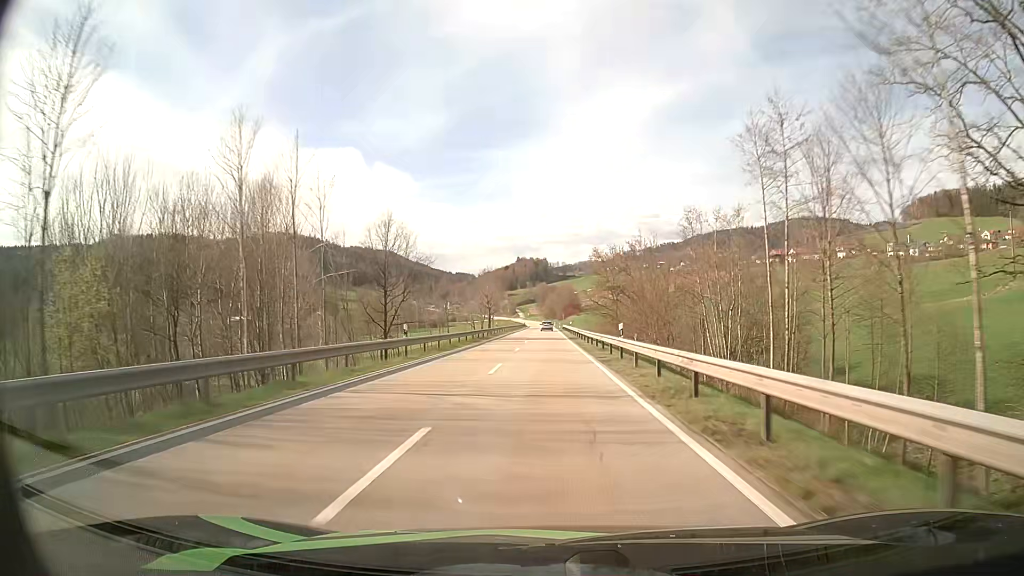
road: secondary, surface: asphalt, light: Day
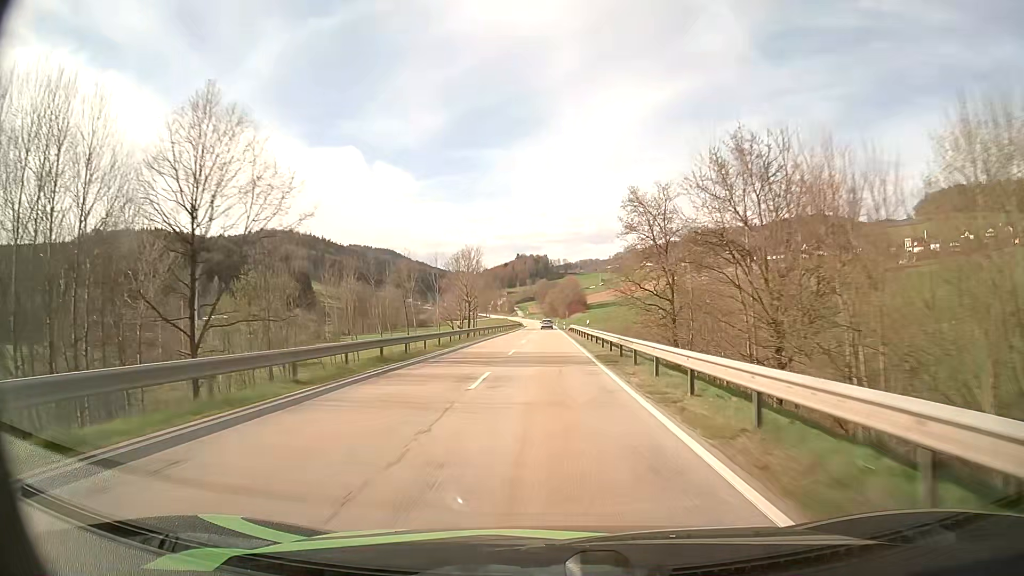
(0.0, +31.9) m; 0°
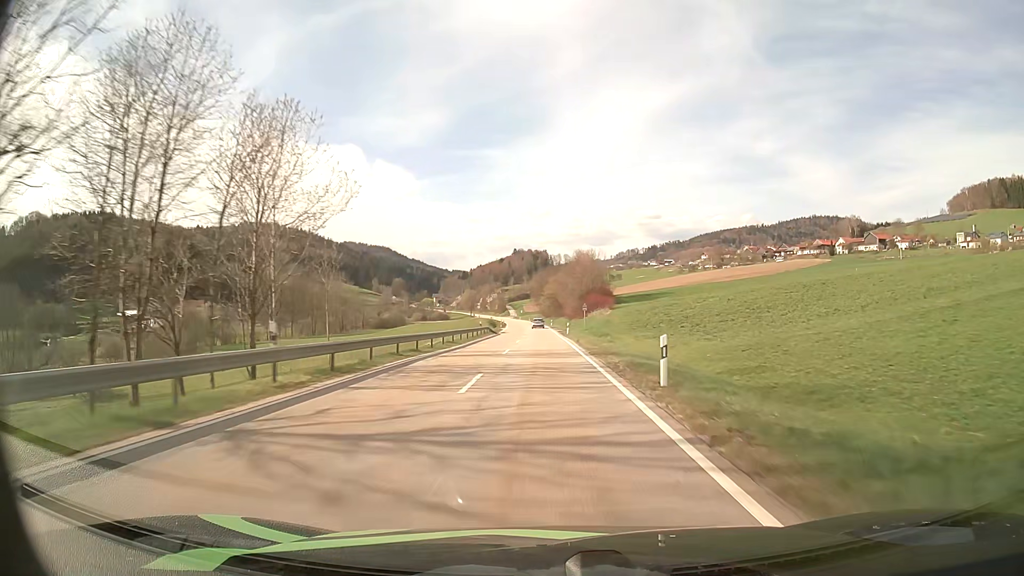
(0.0, +81.5) m; 0°
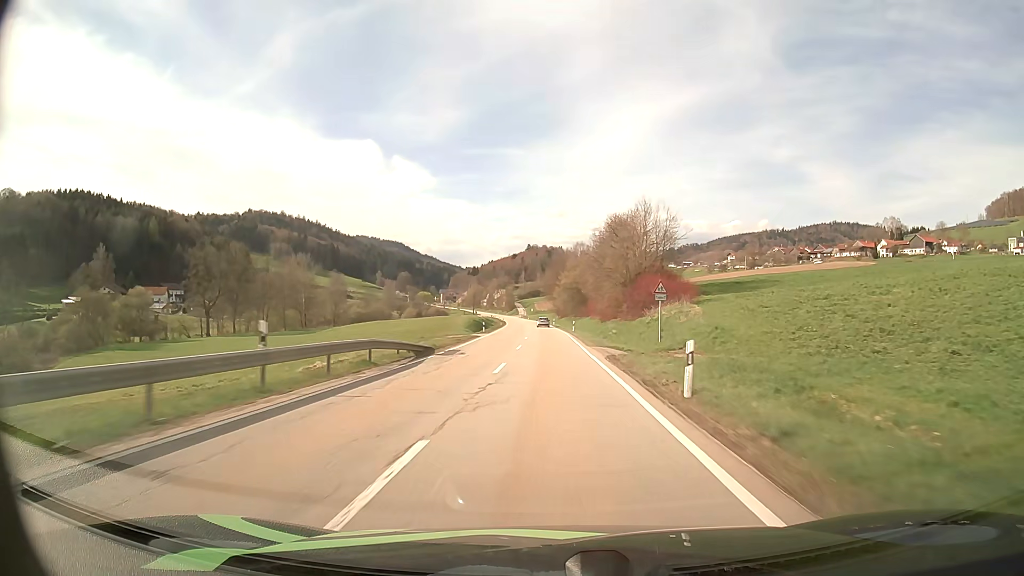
(-0.5, +49.4) m; -1°
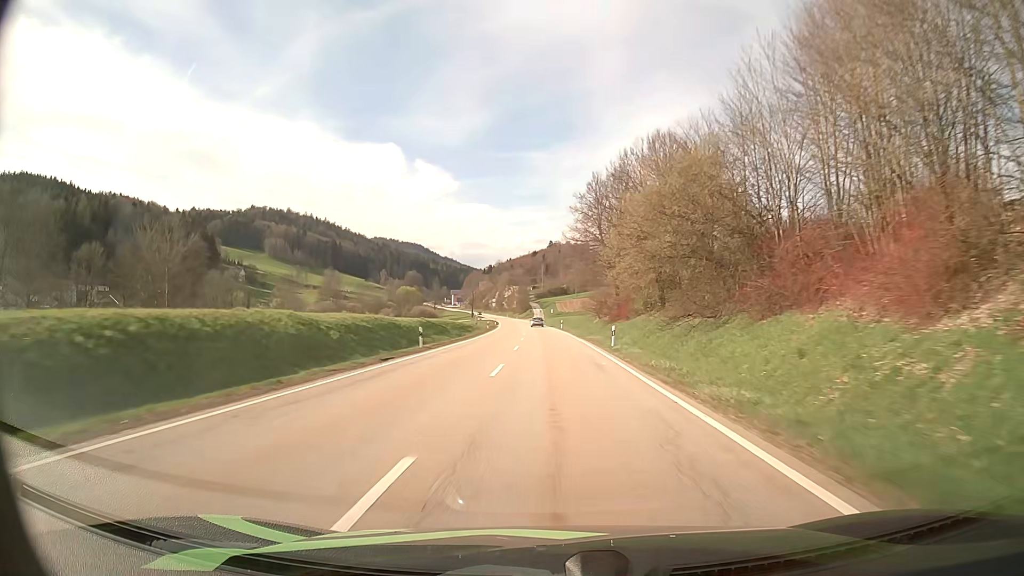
(-0.9, +82.2) m; -2°
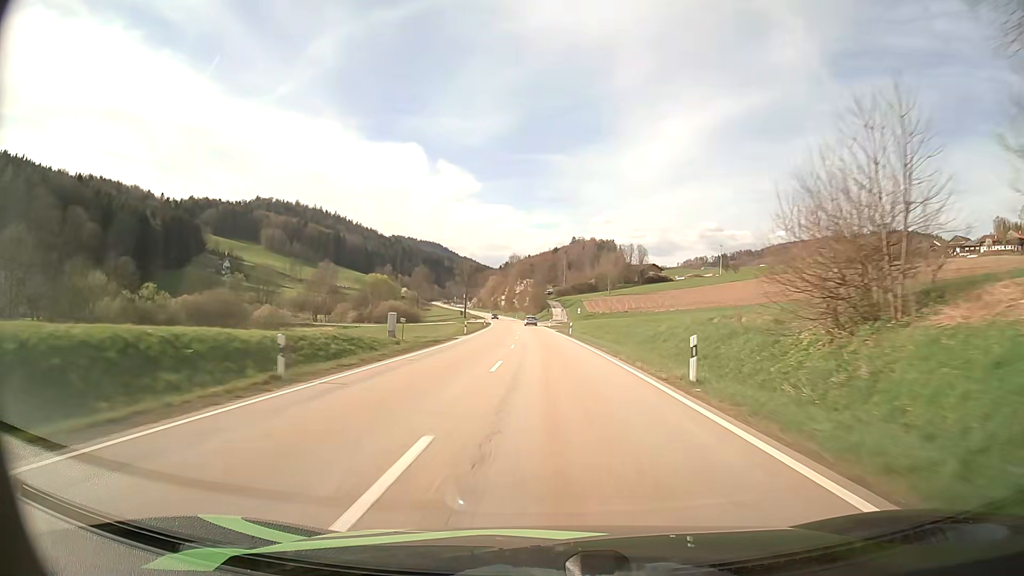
(-1.1, +66.0) m; -2°
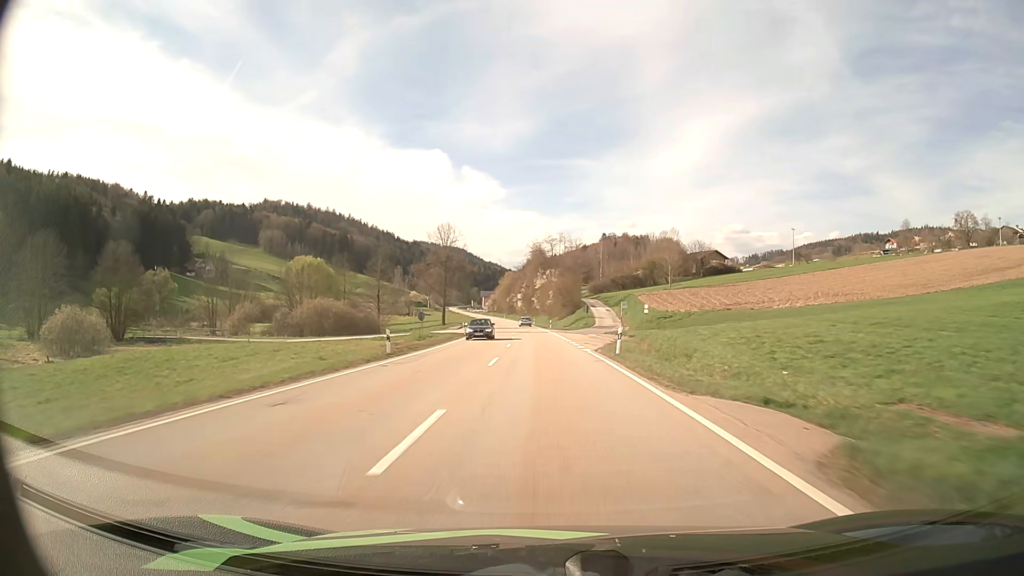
(-1.2, +65.5) m; -2°
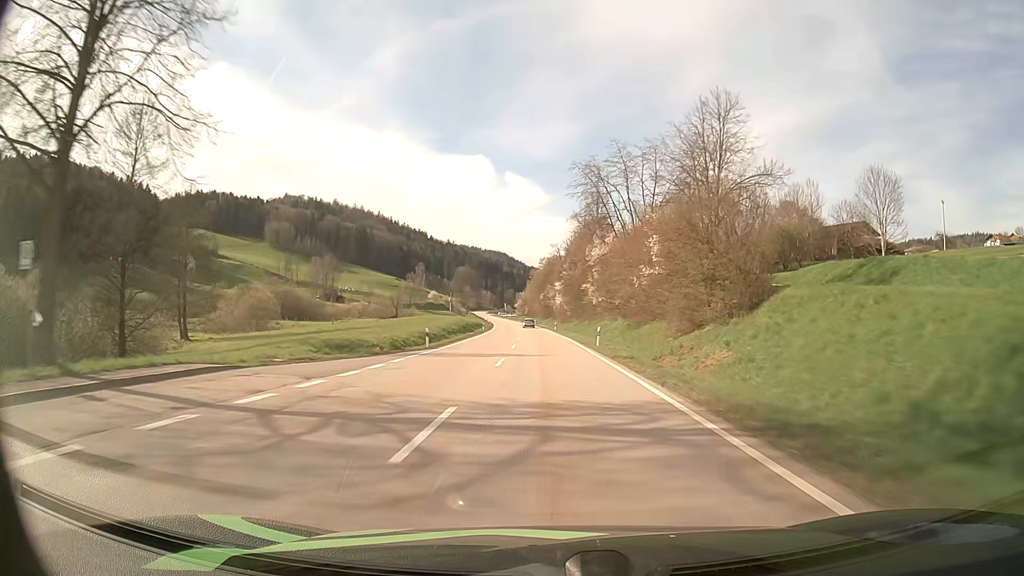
(-2.8, +81.2) m; -4°
(0, +10) (0, +20) (0, +30) (-1, +40) (-1, +50) (-1, +60) (-1, +70) (-2, +80) (-2, +90) (-3, +100) m
